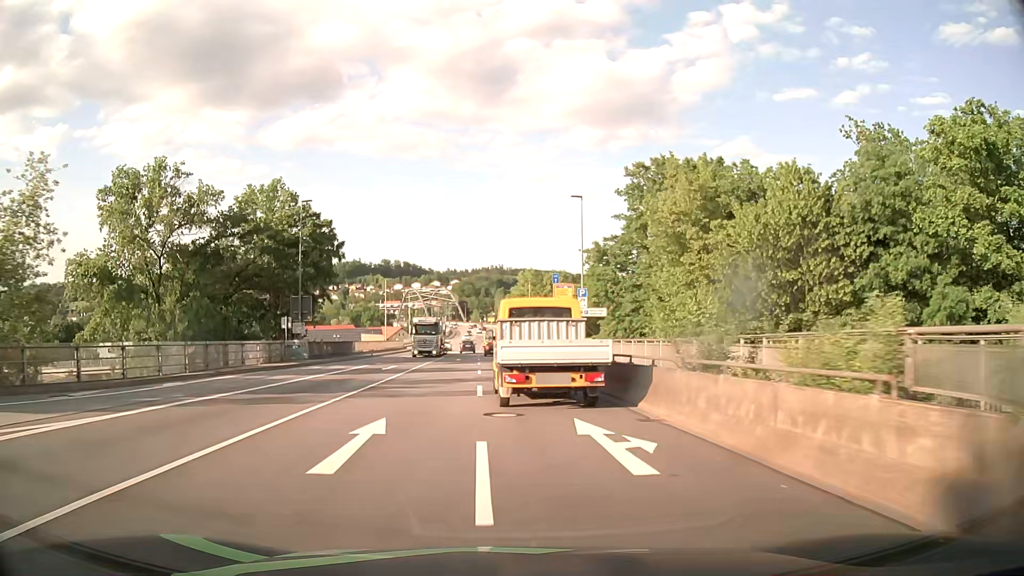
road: primary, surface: asphalt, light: Day
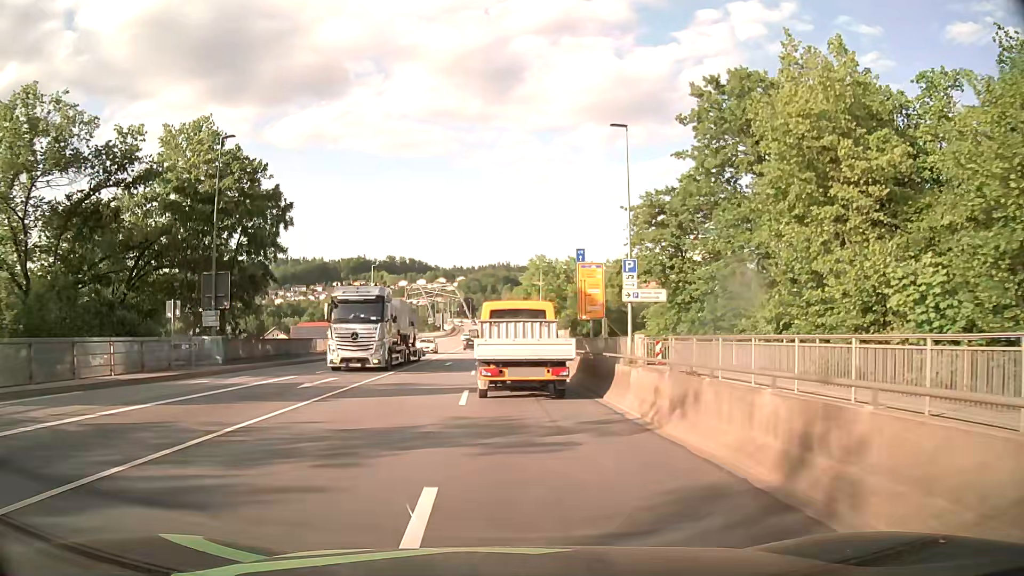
(-0.1, +14.7) m; -1°
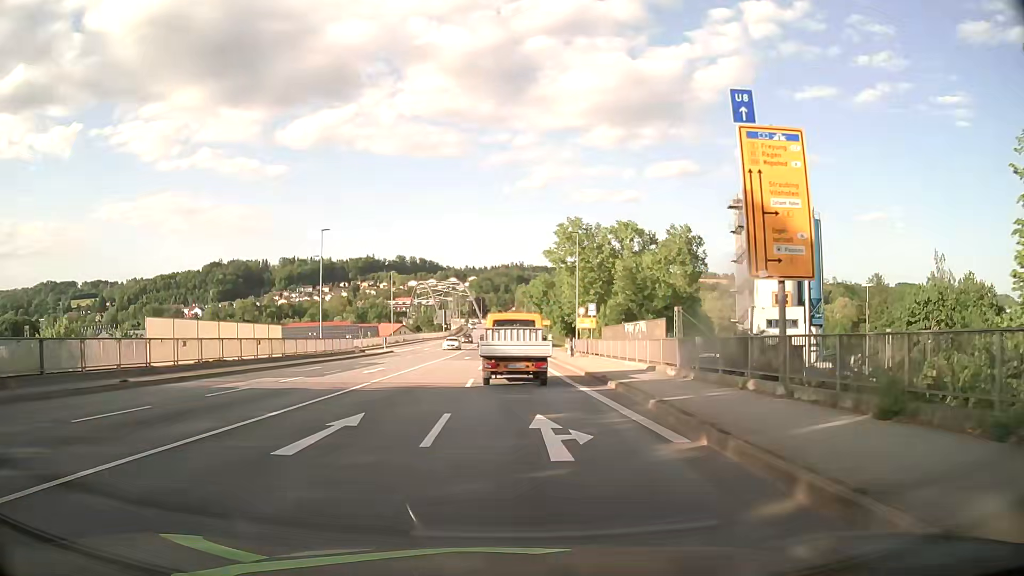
(-0.4, +29.3) m; -1°
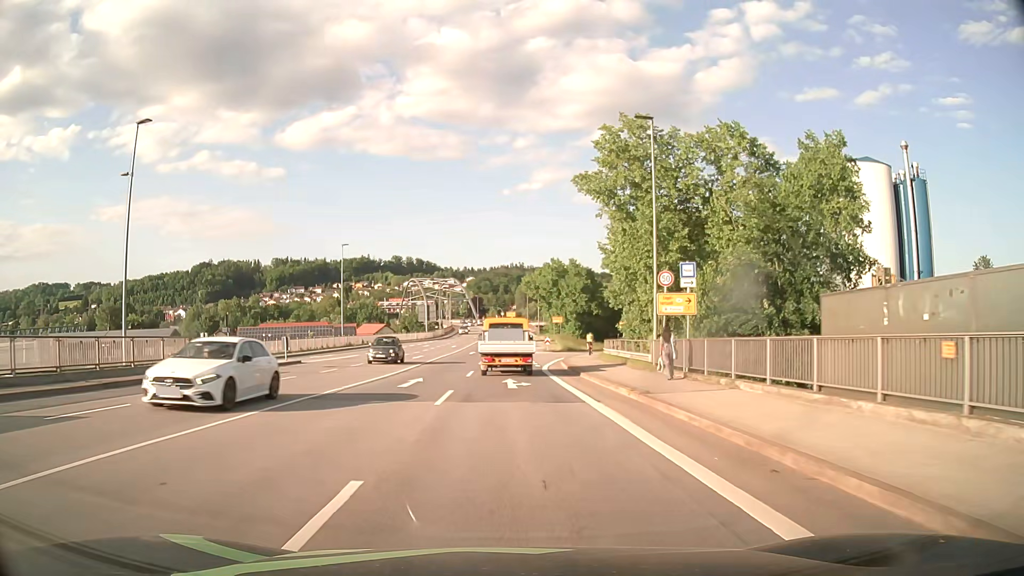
(0.0, +30.2) m; 0°
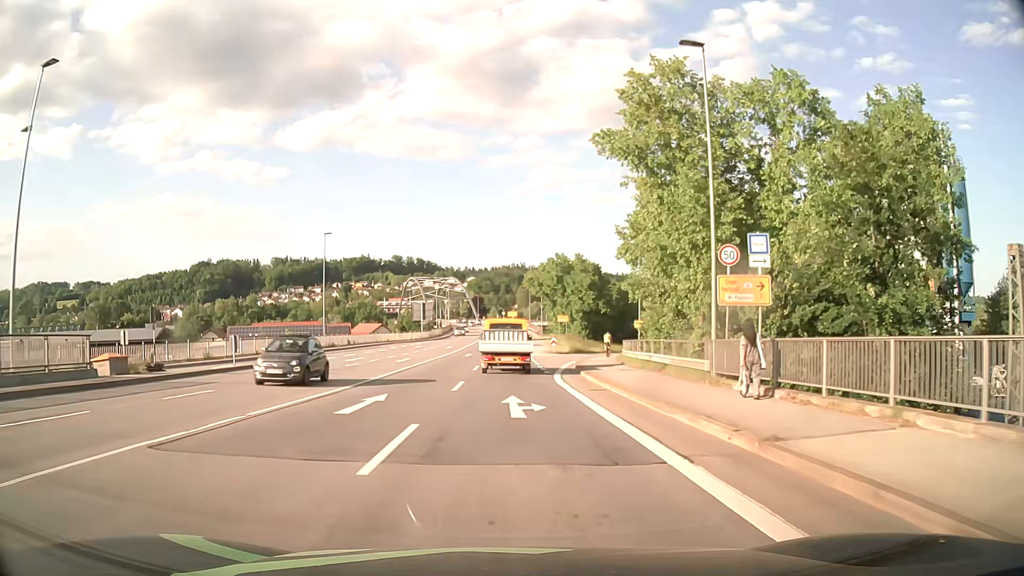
(0.0, +7.5) m; 0°
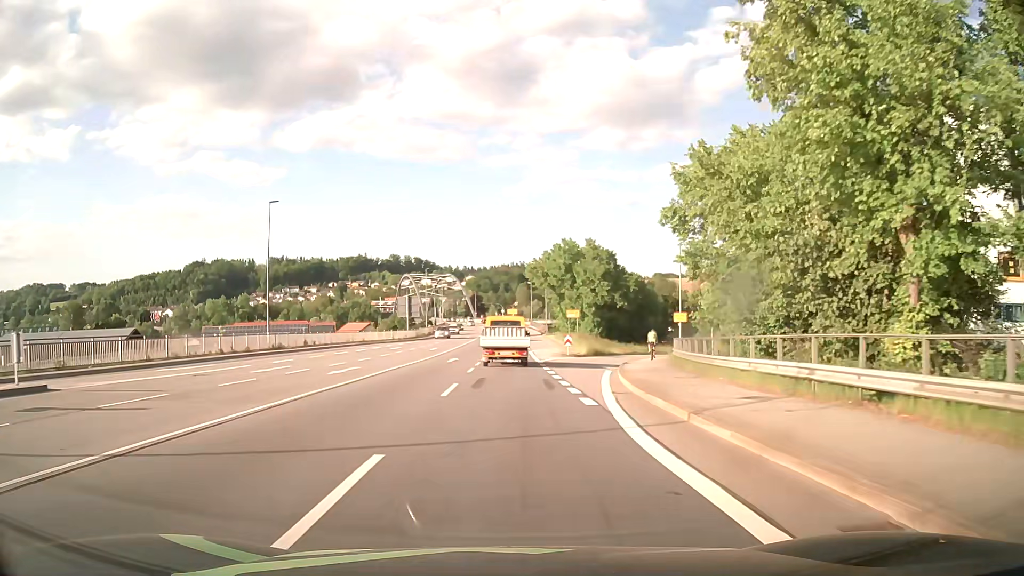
(0.0, +15.1) m; 0°
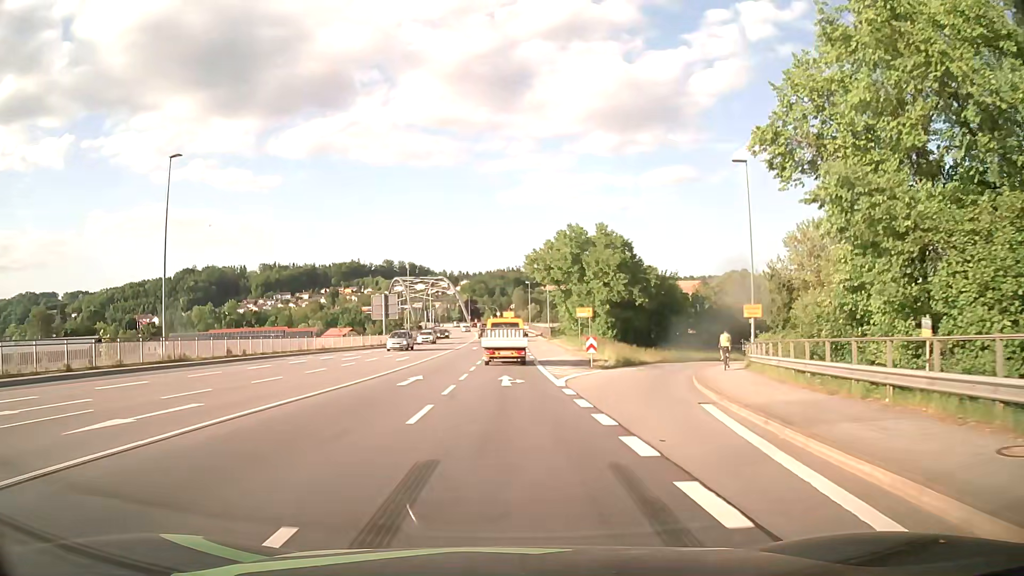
(0.0, +15.1) m; 0°
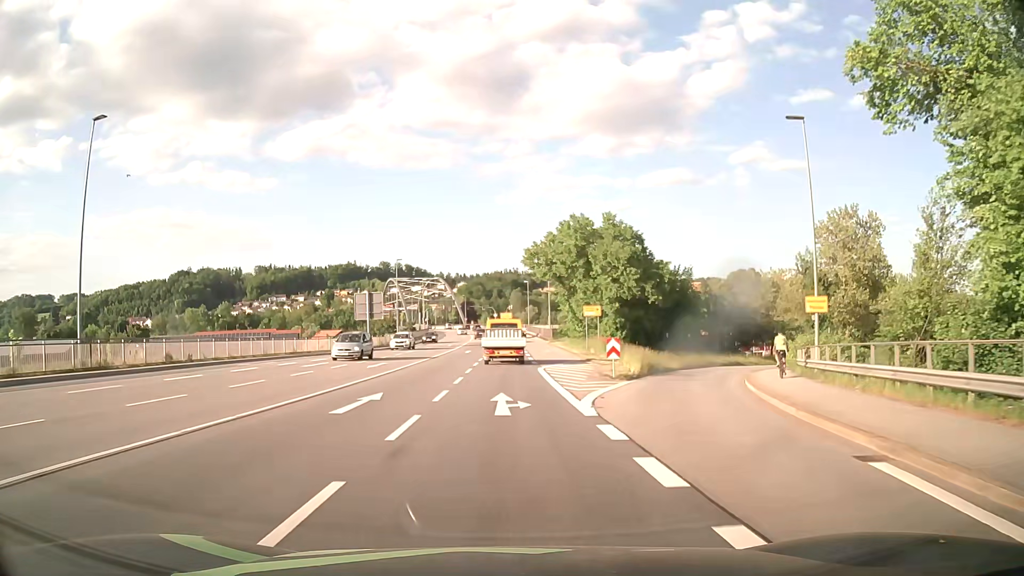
(0.0, +7.5) m; 0°
(0, +10) (0, +20) (0, +30) (+1, +40) (+2, +50) (+2, +60) (+2, +70) (+3, +80) (+3, +90) (+2, +100) m
